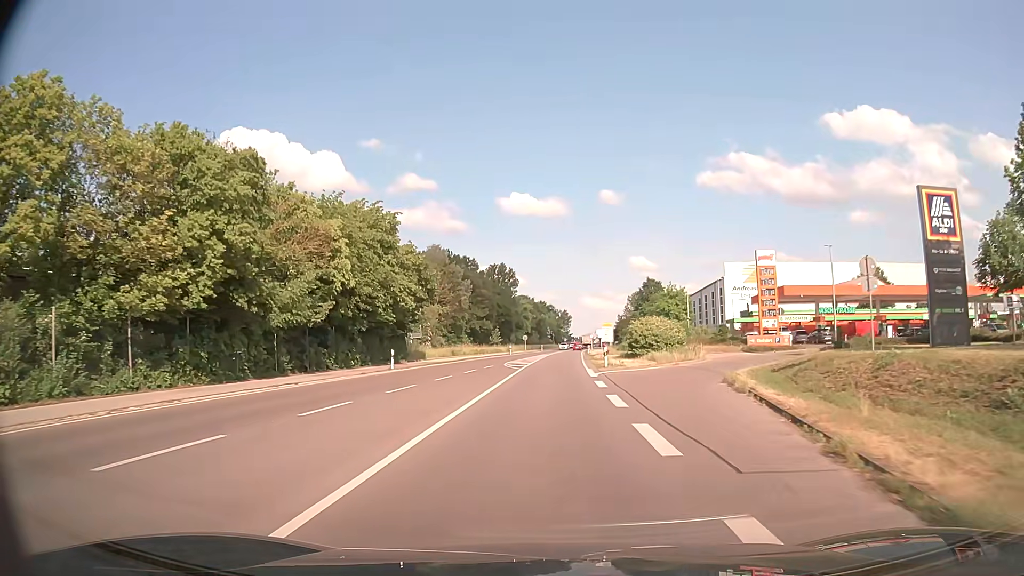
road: primary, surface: asphalt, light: Day
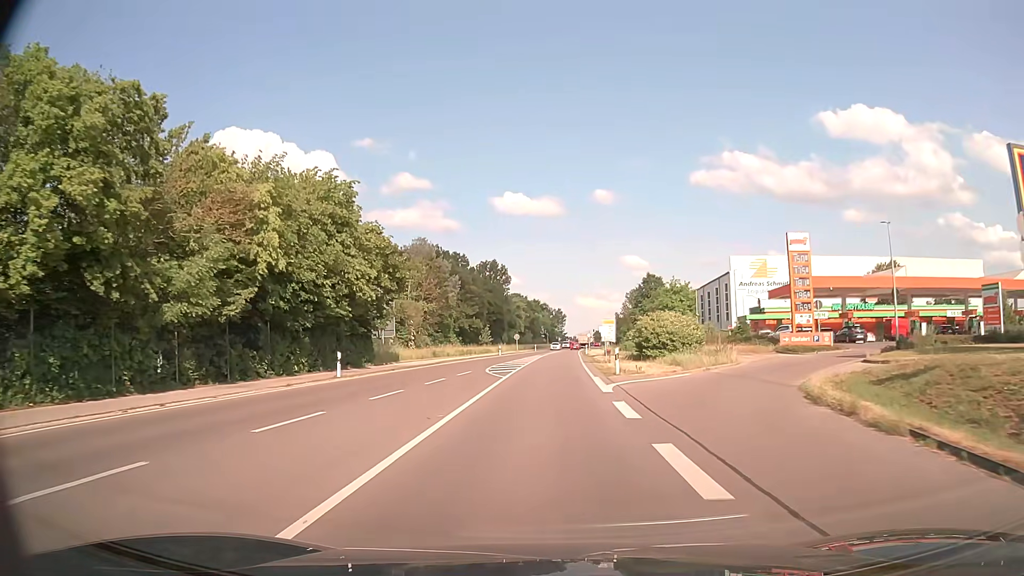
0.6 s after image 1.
(0.0, +8.4) m; +1°
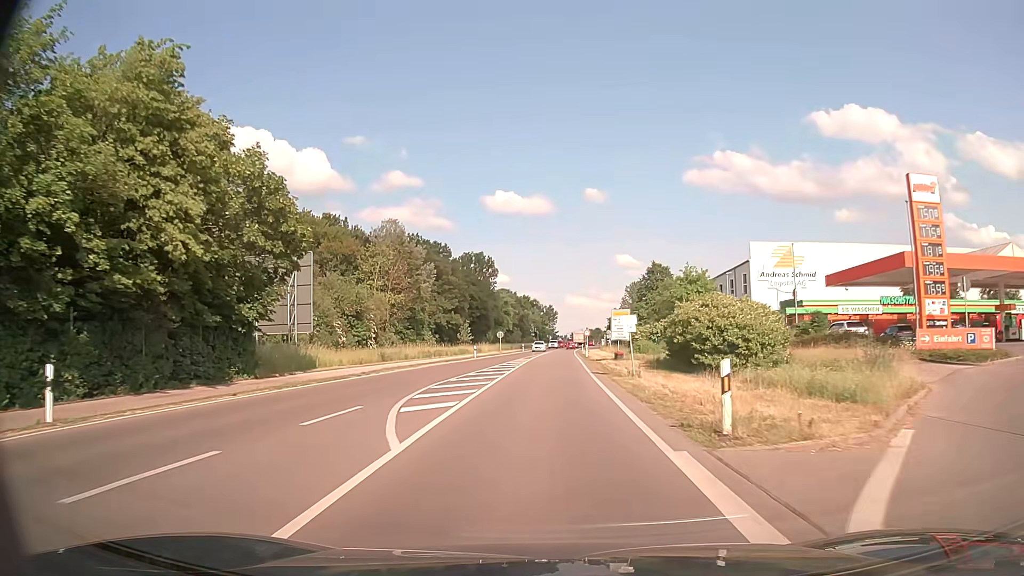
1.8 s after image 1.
(0.0, +17.2) m; 0°
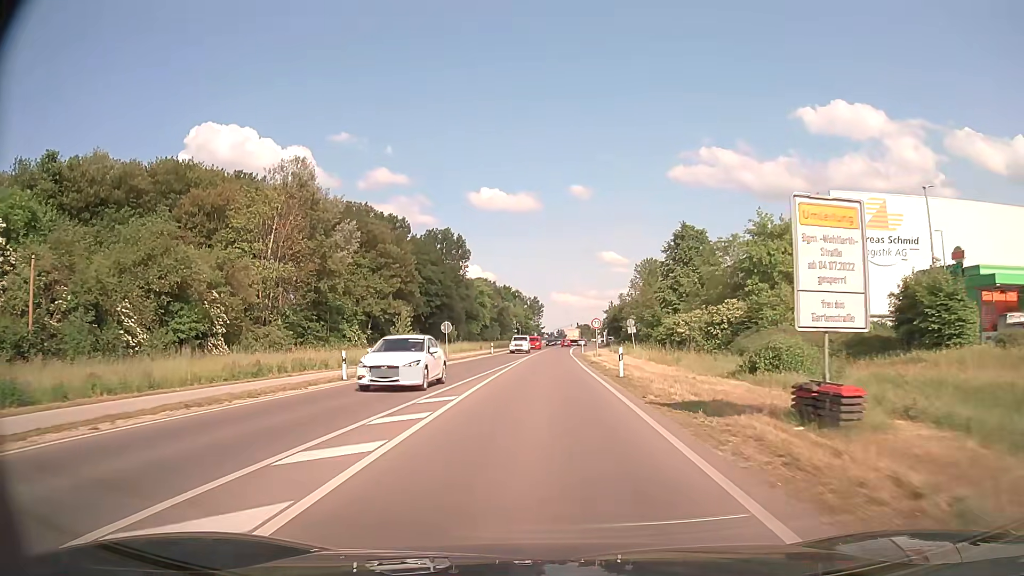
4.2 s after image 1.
(+0.4, +35.6) m; +1°
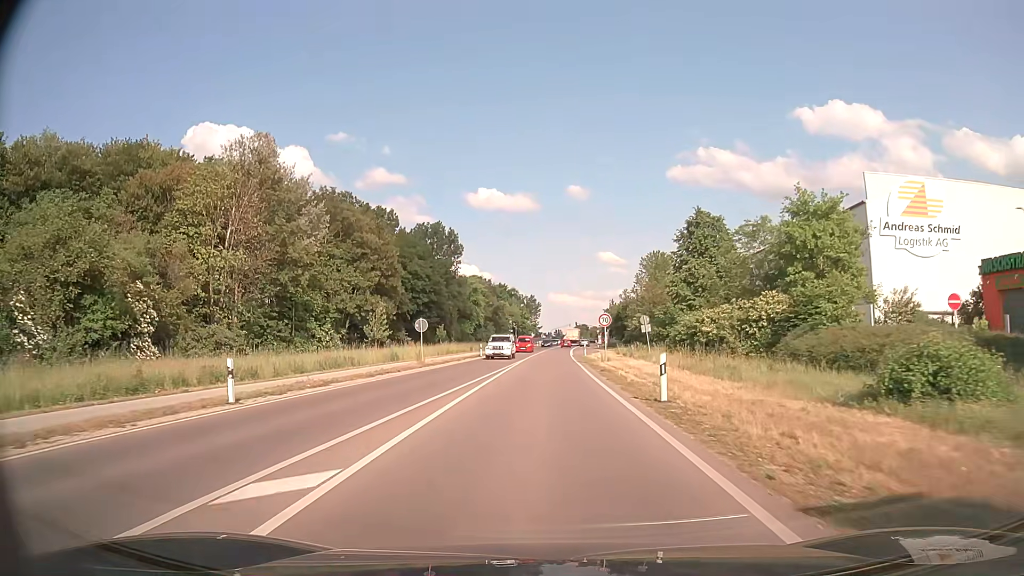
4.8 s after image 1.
(0.0, +8.9) m; +1°
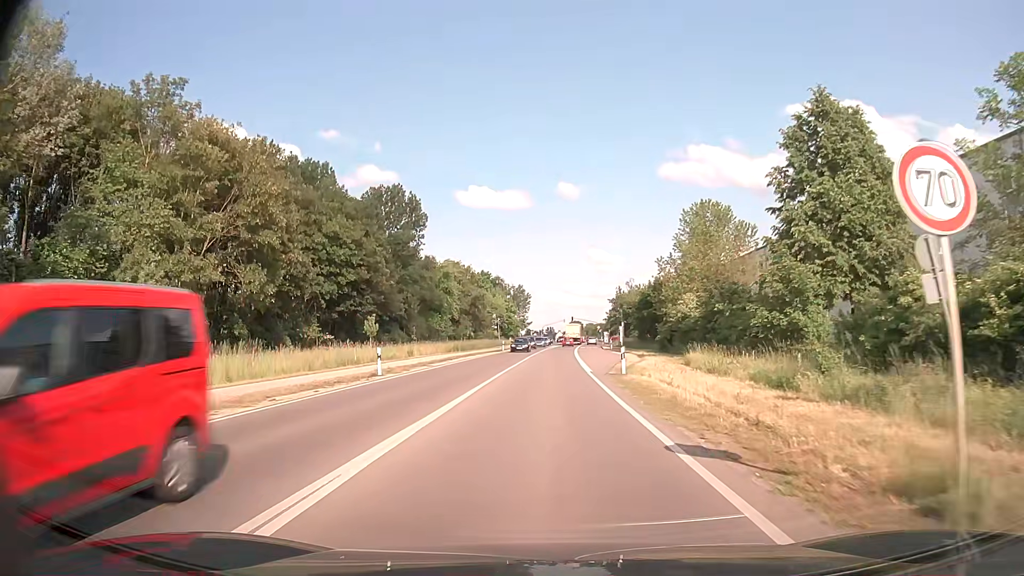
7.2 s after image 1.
(+0.1, +34.3) m; +1°
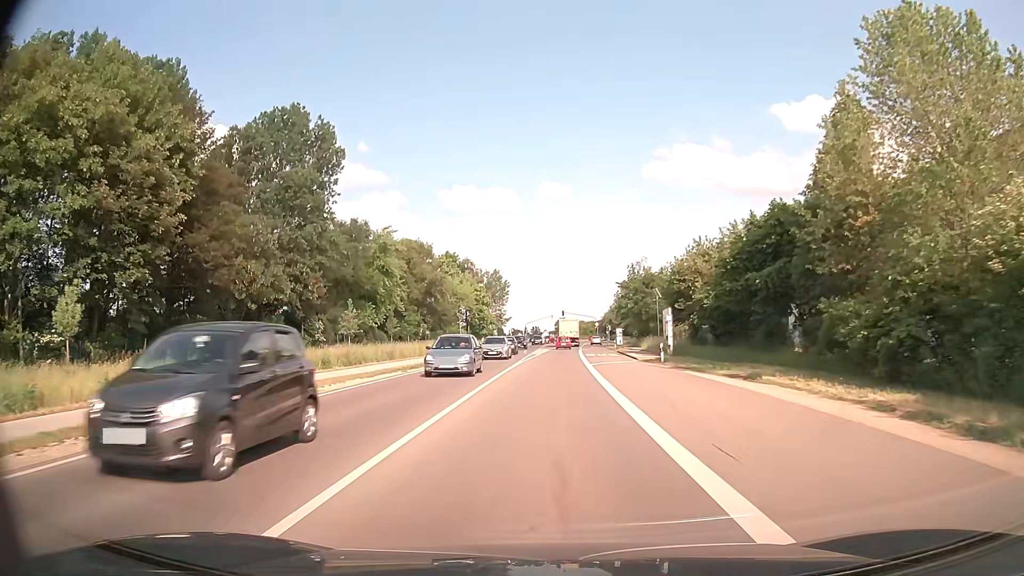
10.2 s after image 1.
(+0.4, +39.9) m; +2°
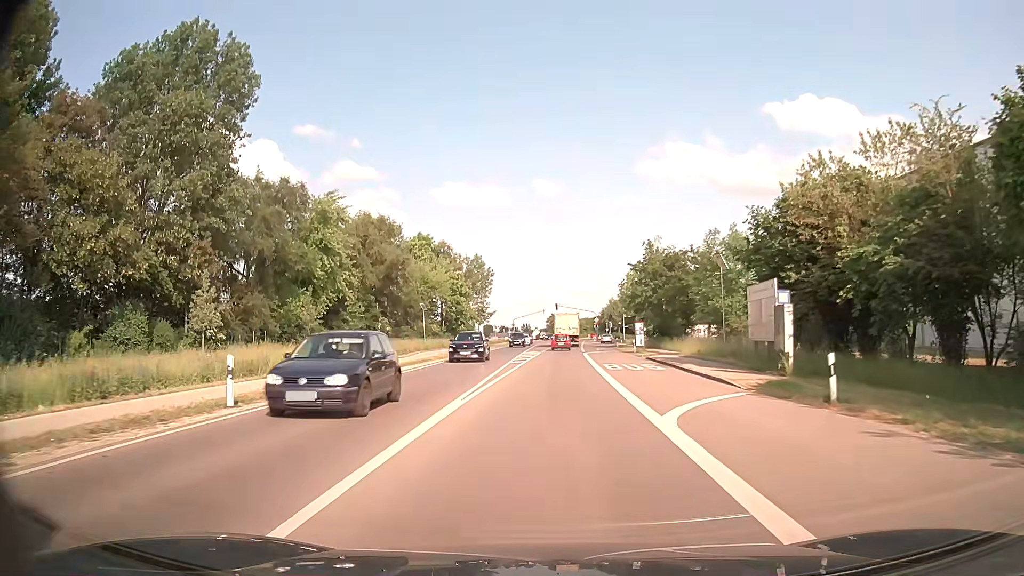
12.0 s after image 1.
(-0.1, +21.8) m; 0°
